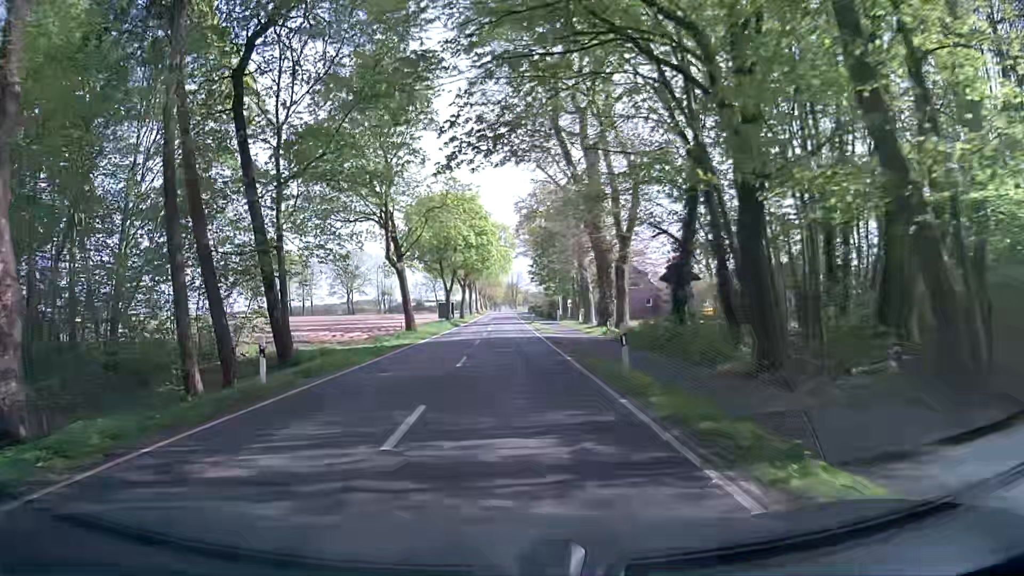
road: secondary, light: Day
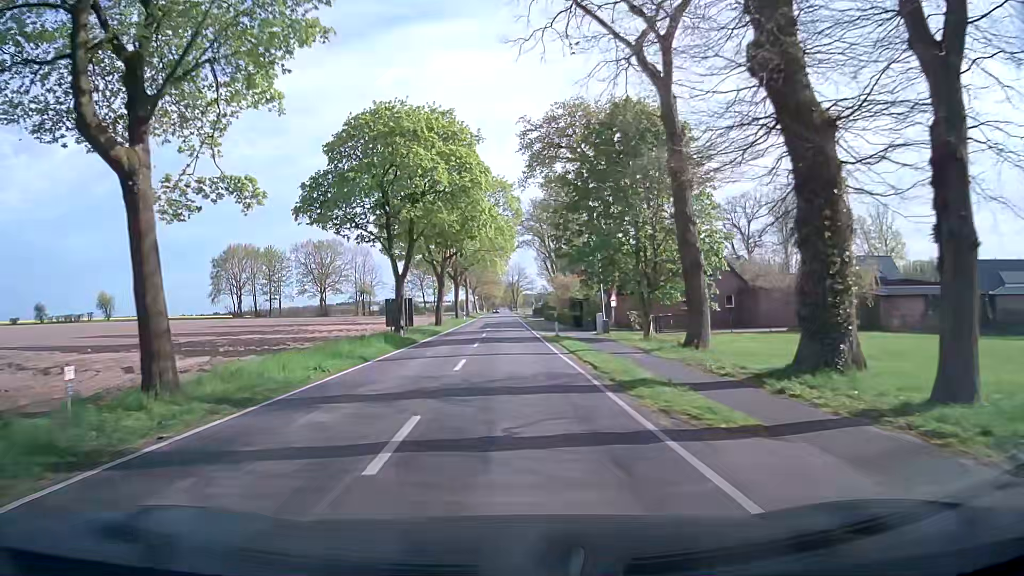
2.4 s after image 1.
(+0.2, +30.1) m; 0°
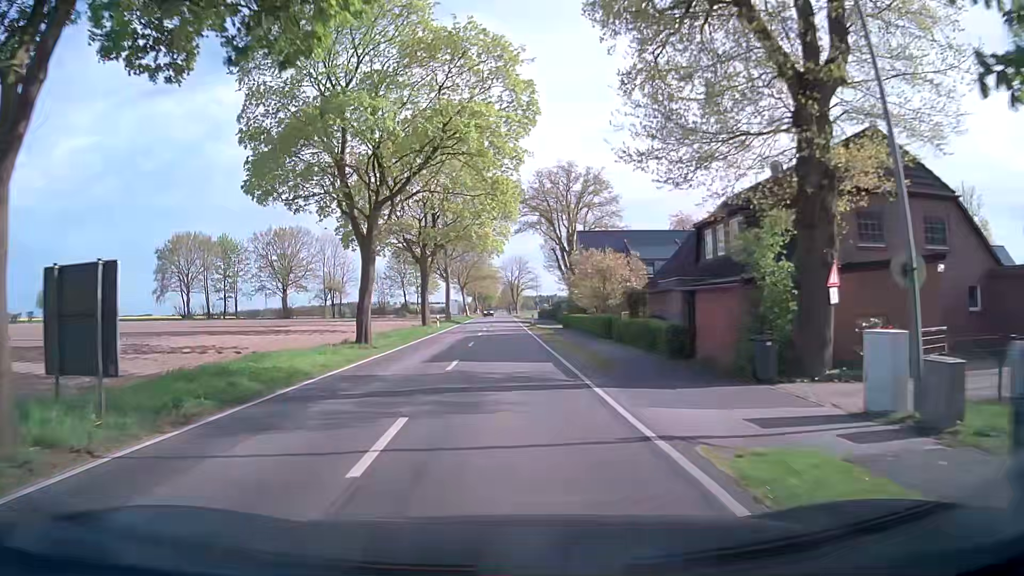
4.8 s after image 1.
(+0.6, +30.0) m; +1°
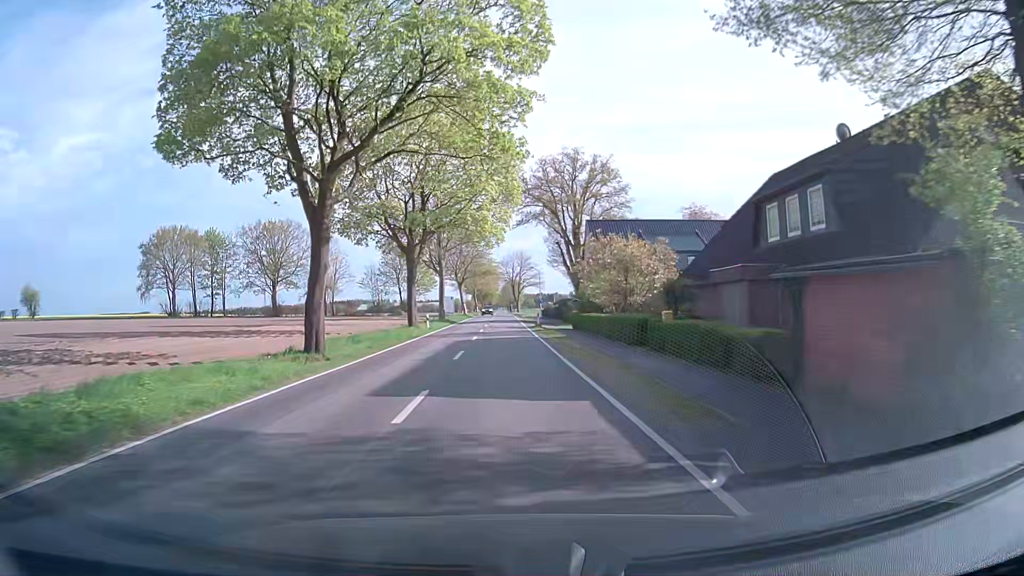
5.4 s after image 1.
(0.0, +7.4) m; +1°
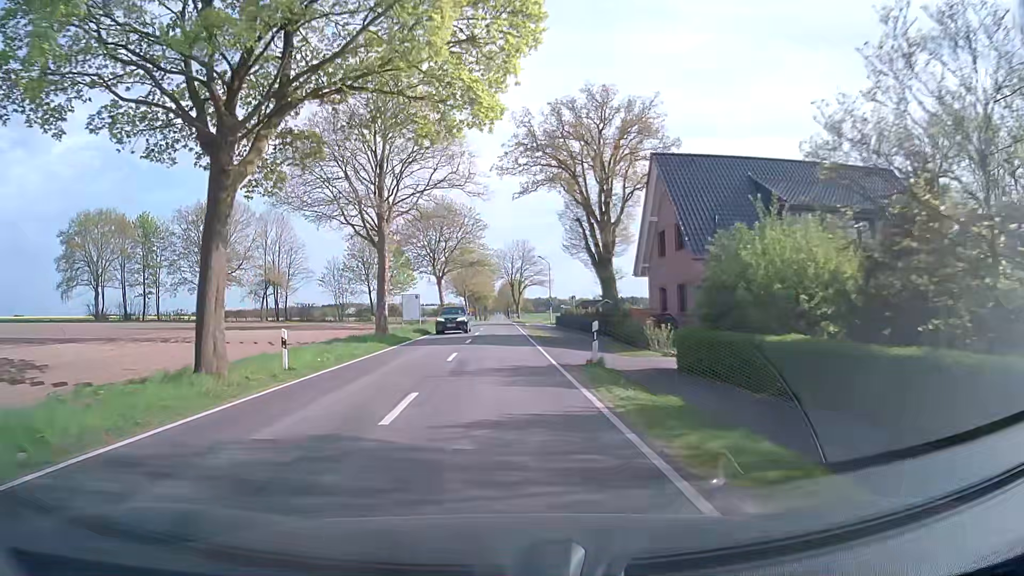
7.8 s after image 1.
(-0.3, +29.5) m; 0°
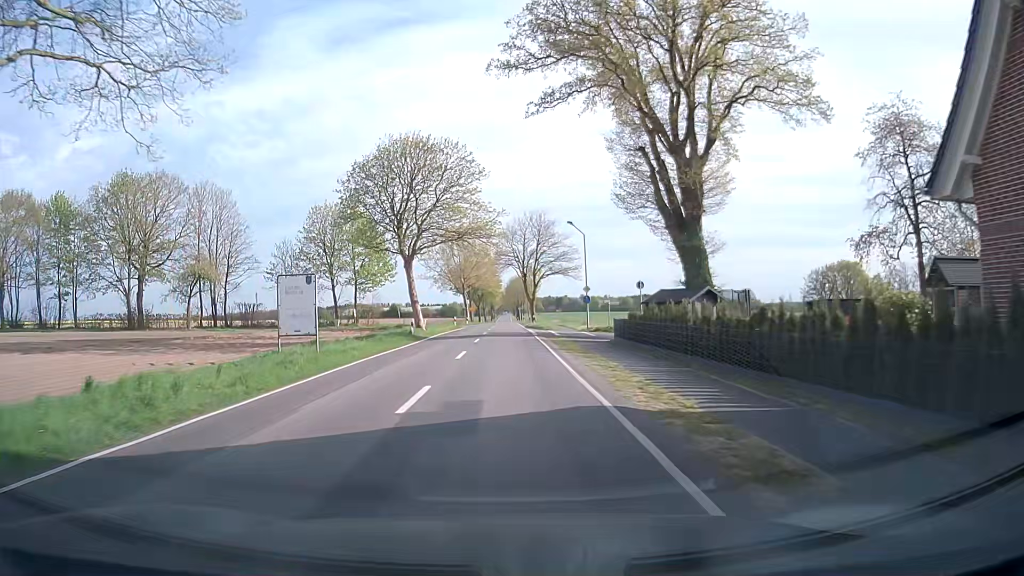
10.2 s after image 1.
(-0.2, +28.9) m; -1°
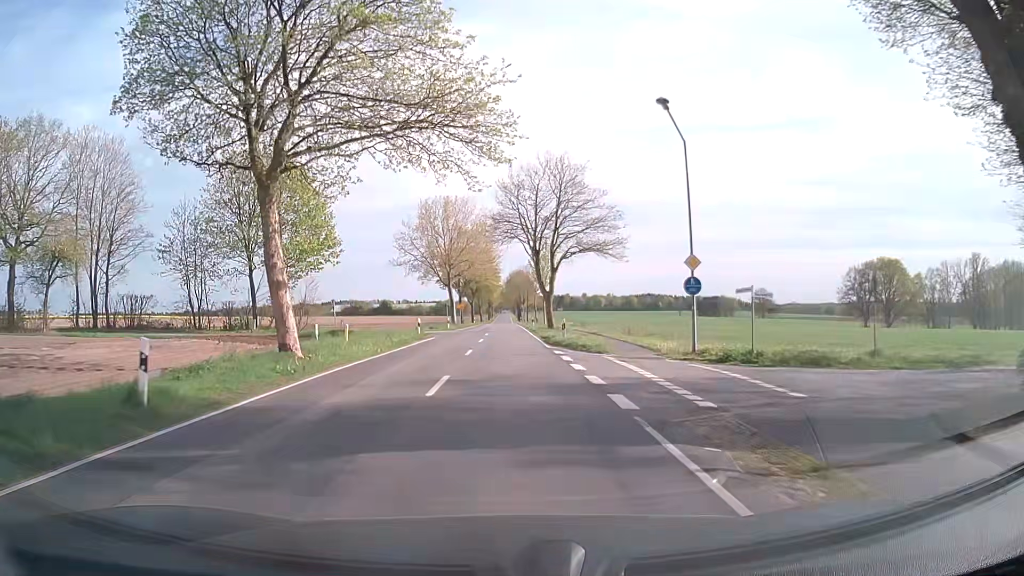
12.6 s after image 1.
(0.0, +28.3) m; 0°
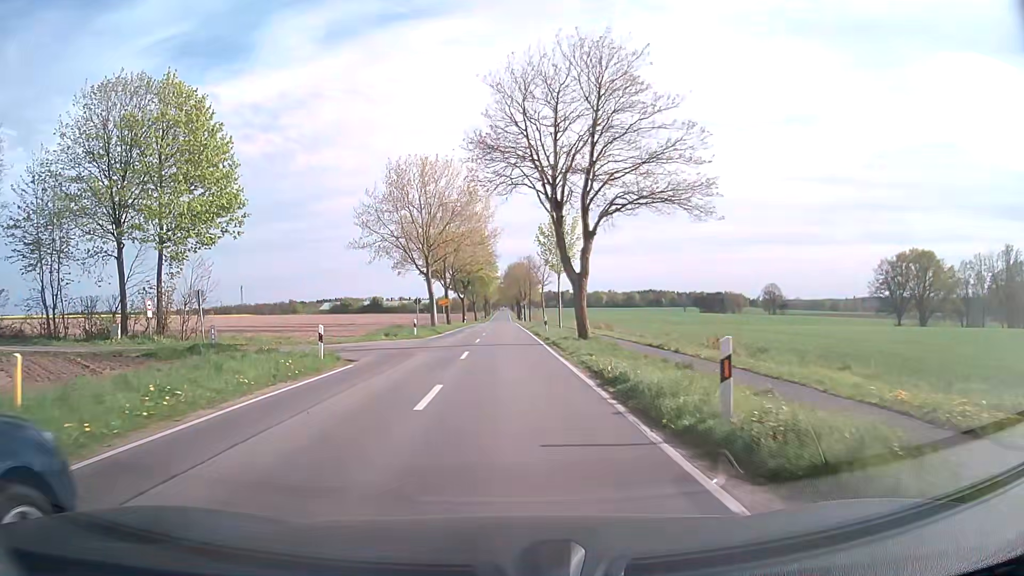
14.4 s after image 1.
(+0.1, +20.9) m; 0°
(0, +10) (0, +20) (0, +30) (0, +40) (0, +50) (0, +60) (0, +70) (0, +80) (+1, +90) (+1, +100) m
